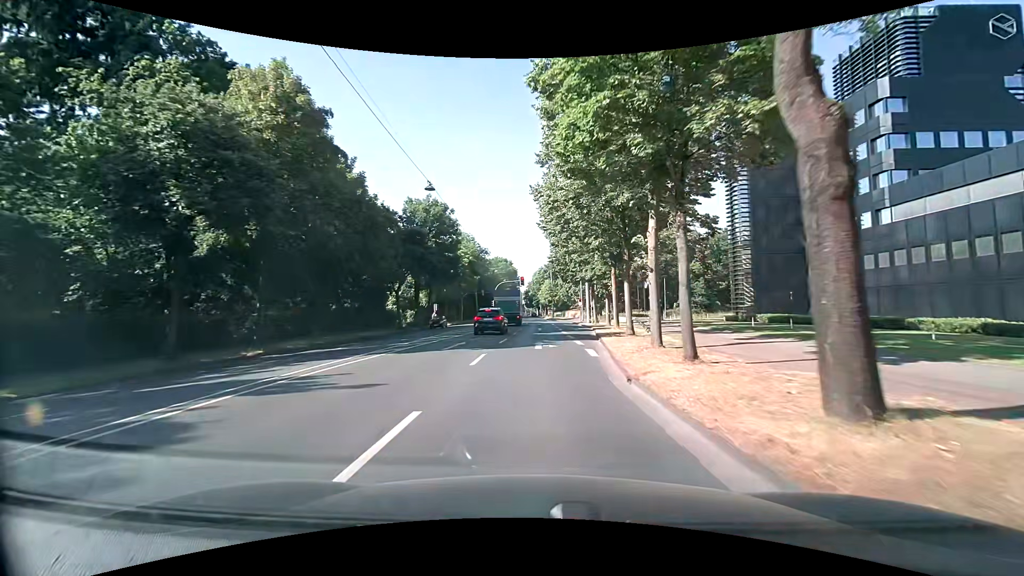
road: primary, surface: asphalt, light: Day
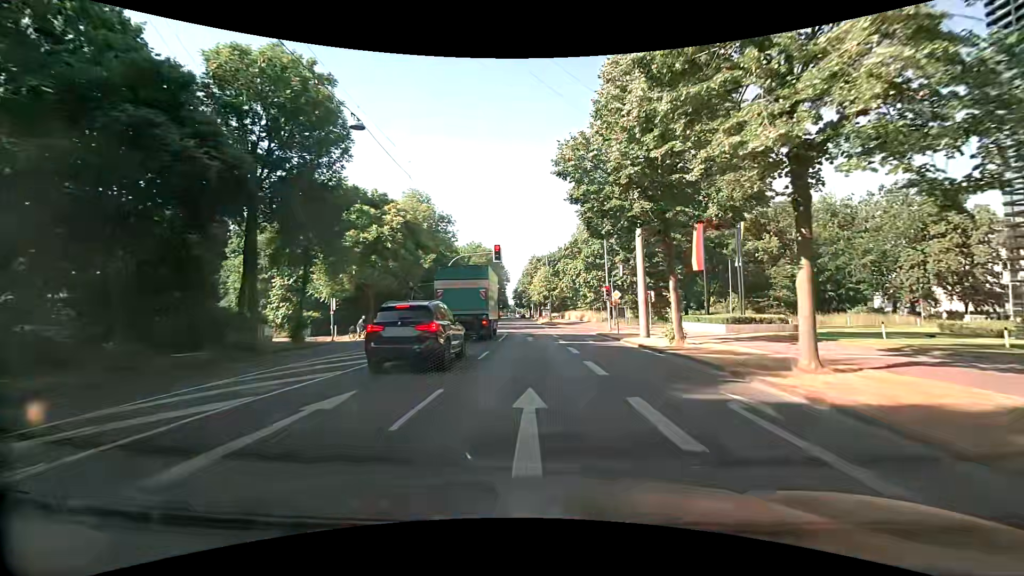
(+0.4, +33.8) m; 0°
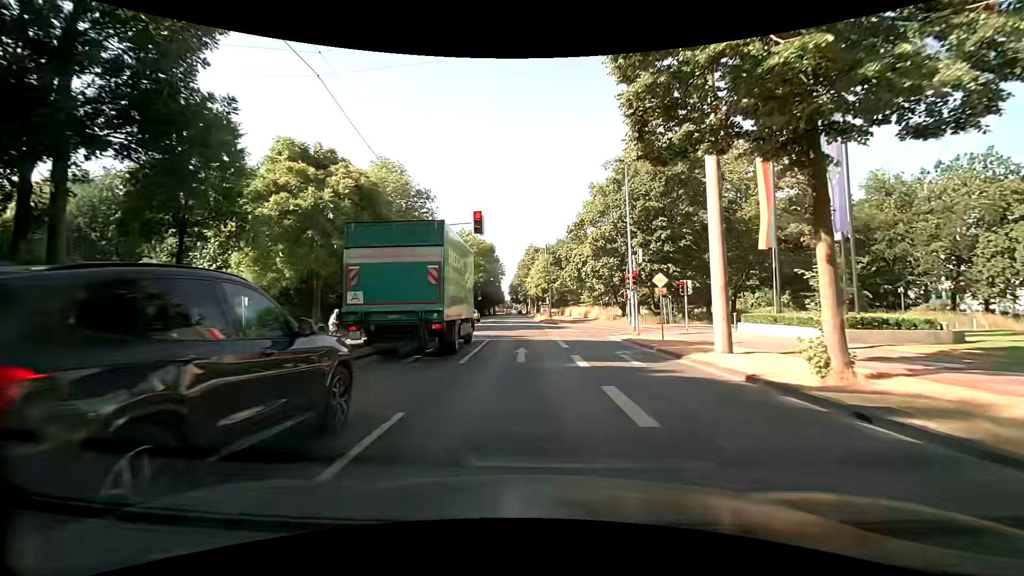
(+0.1, +10.9) m; 0°
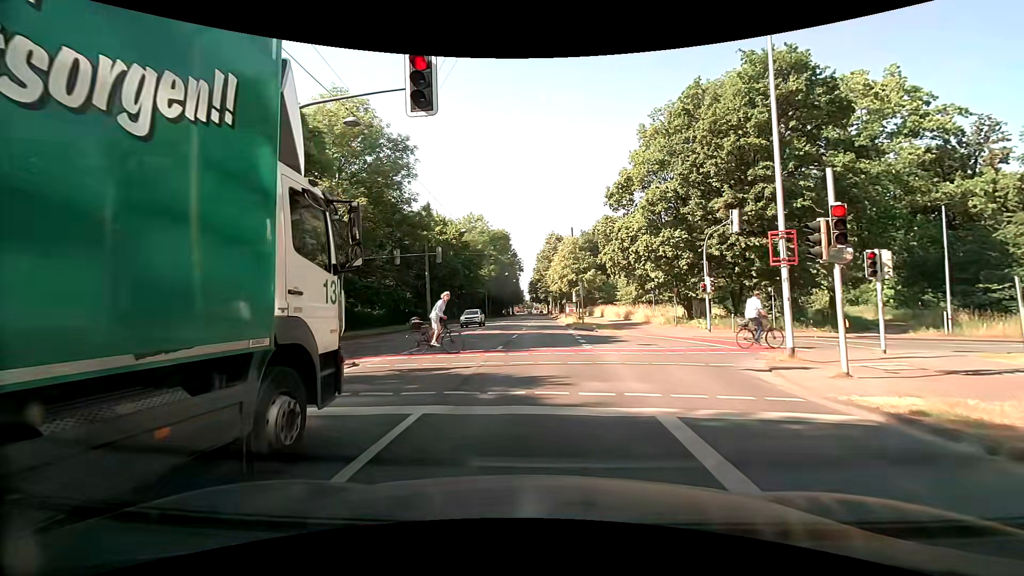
(0.0, +15.5) m; -2°
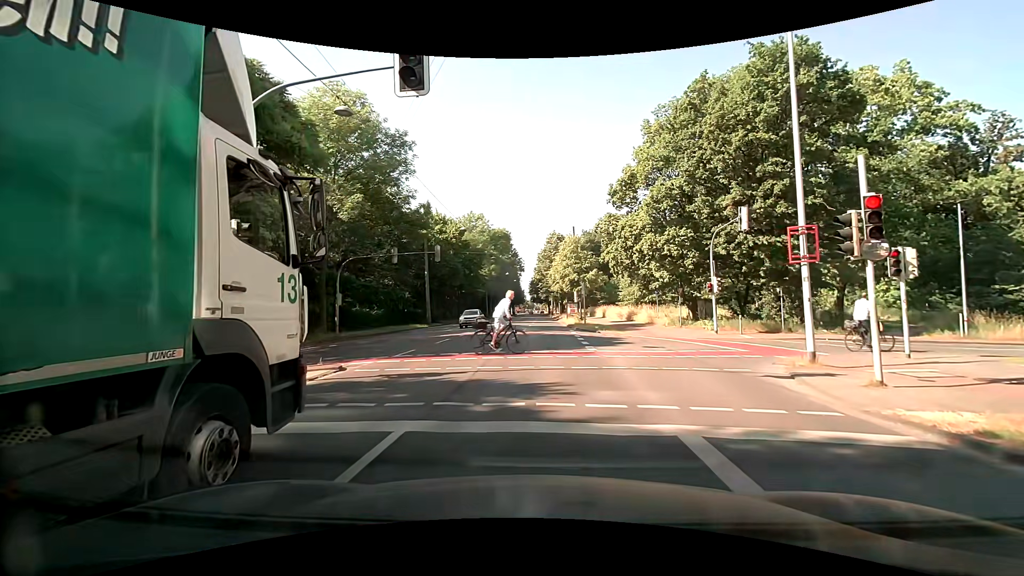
(0.0, +0.8) m; -1°
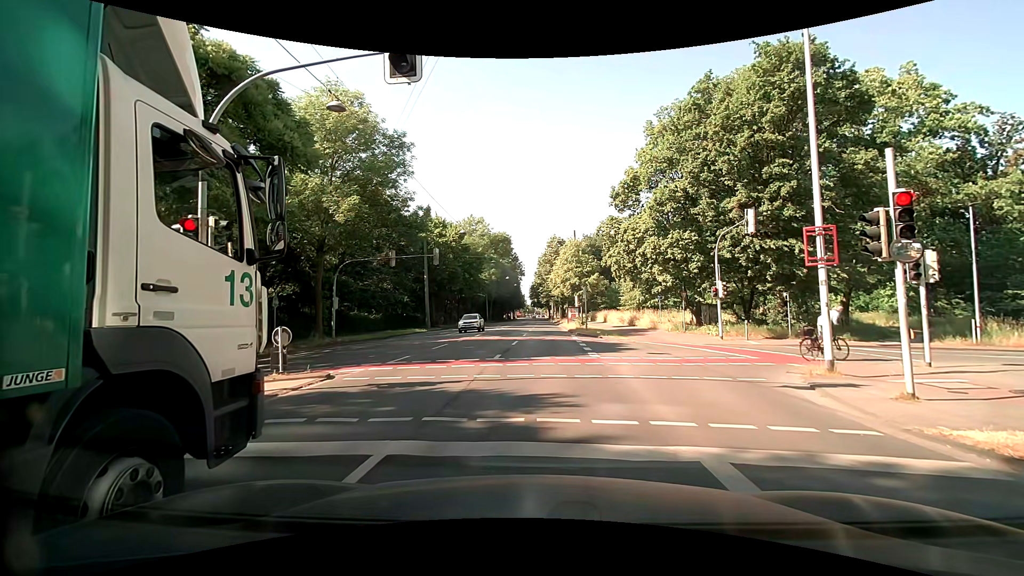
(0.0, +0.7) m; 0°
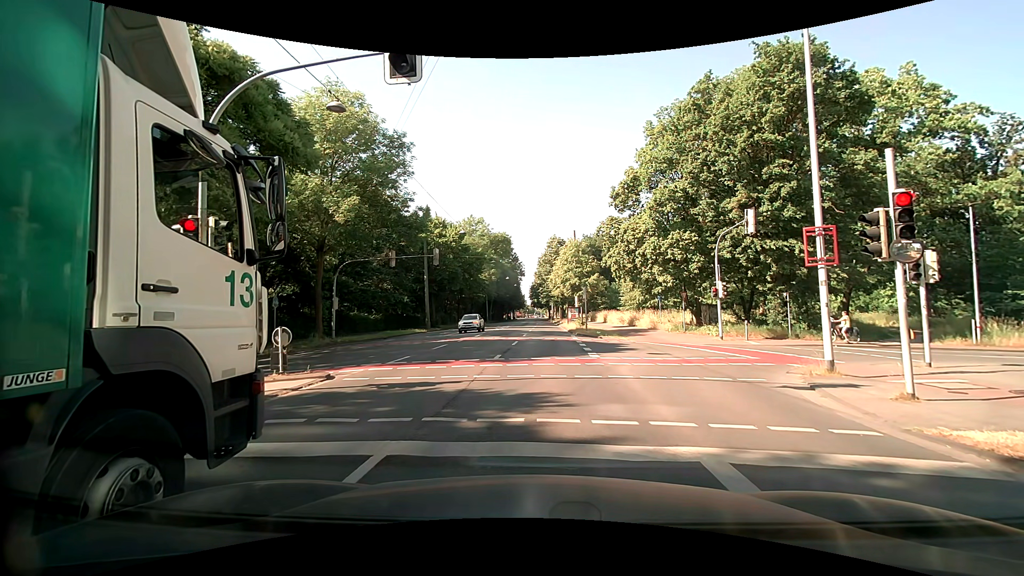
(0.0, +0.1) m; 0°
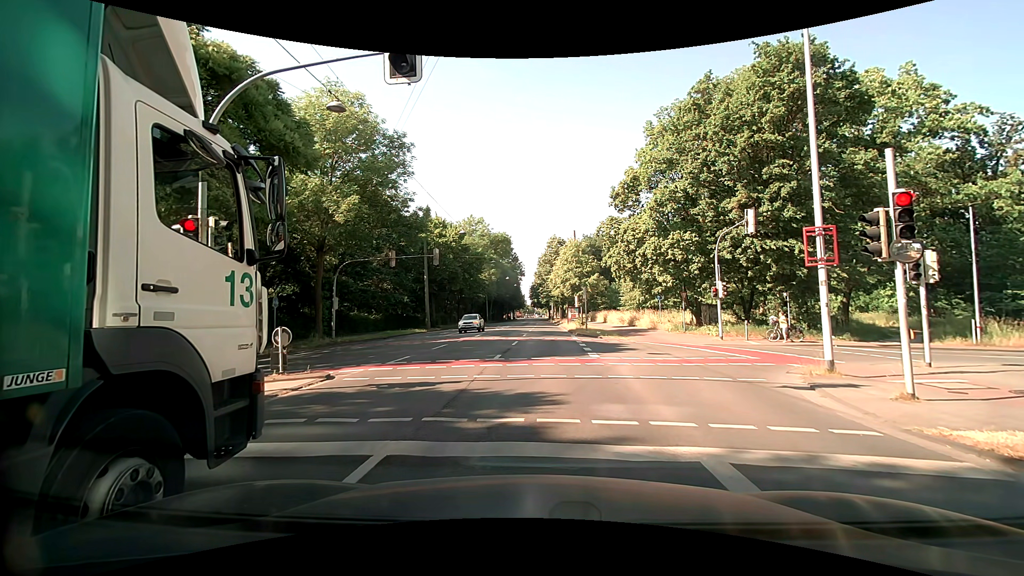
(0.0, 0.0) m; 0°
(0, +10) (+1, +20) (+1, +30) (+1, +40) (+2, +50) (+2, +60) (+2, +70) (+3, +80) (+3, +90) (+3, +100) m
